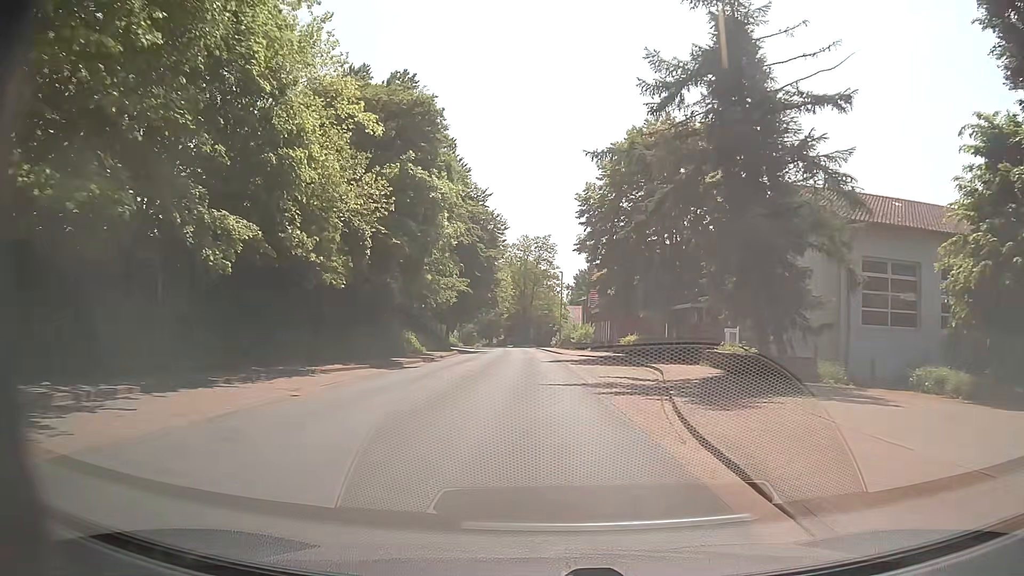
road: tertiary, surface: asphalt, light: Day
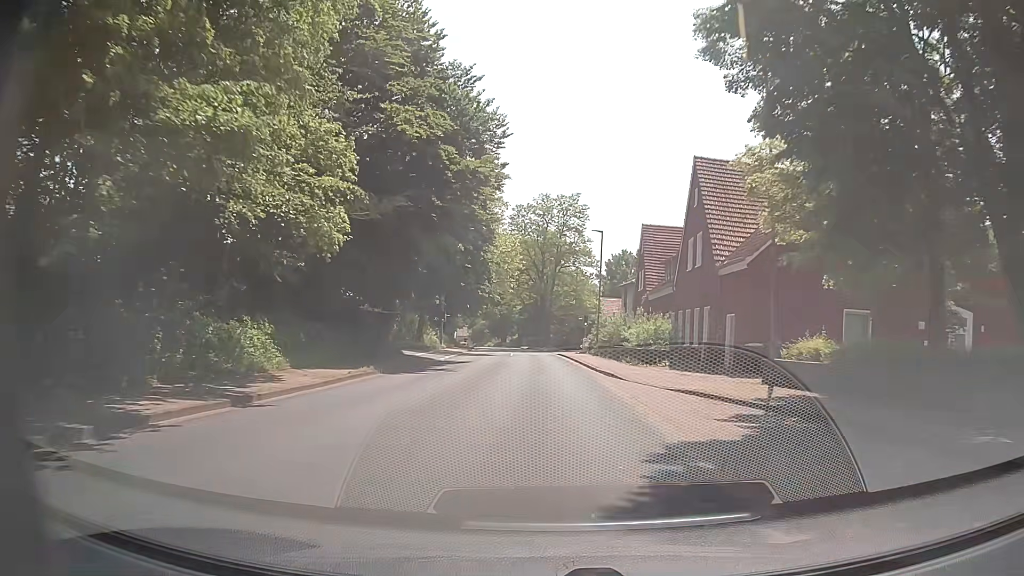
(-0.7, +30.4) m; -2°
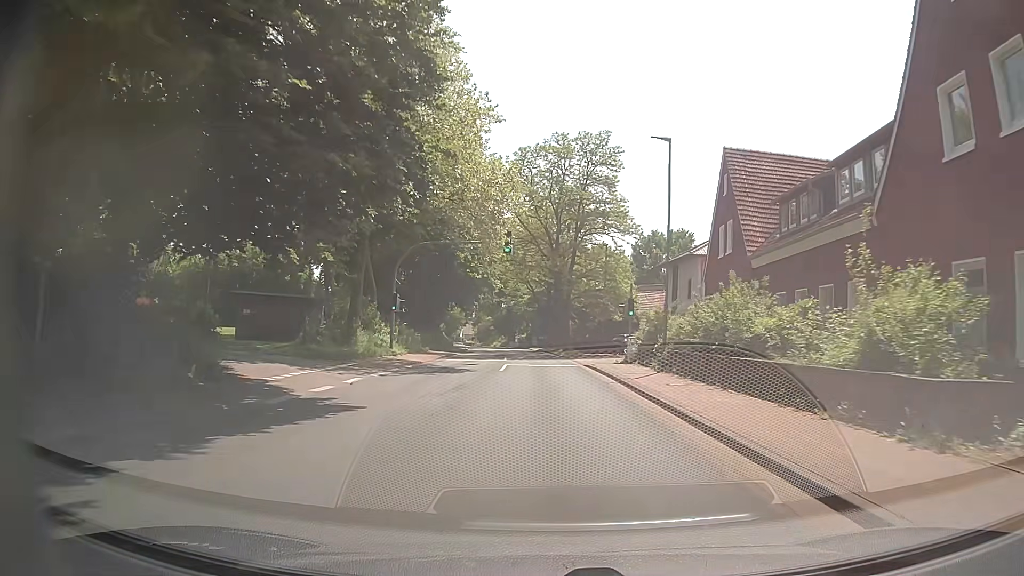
(-0.2, +22.9) m; -1°
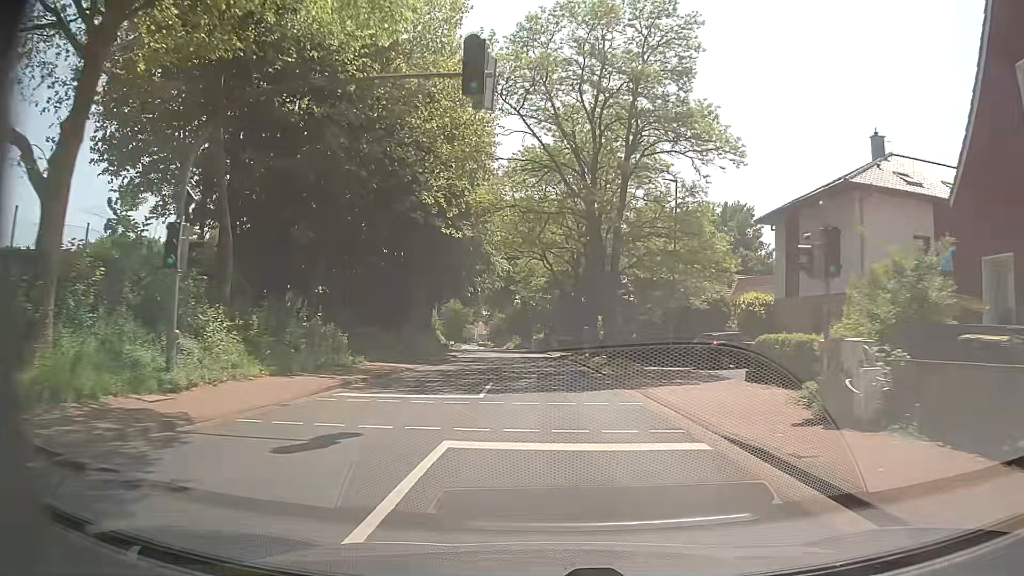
(-0.4, +23.0) m; -2°
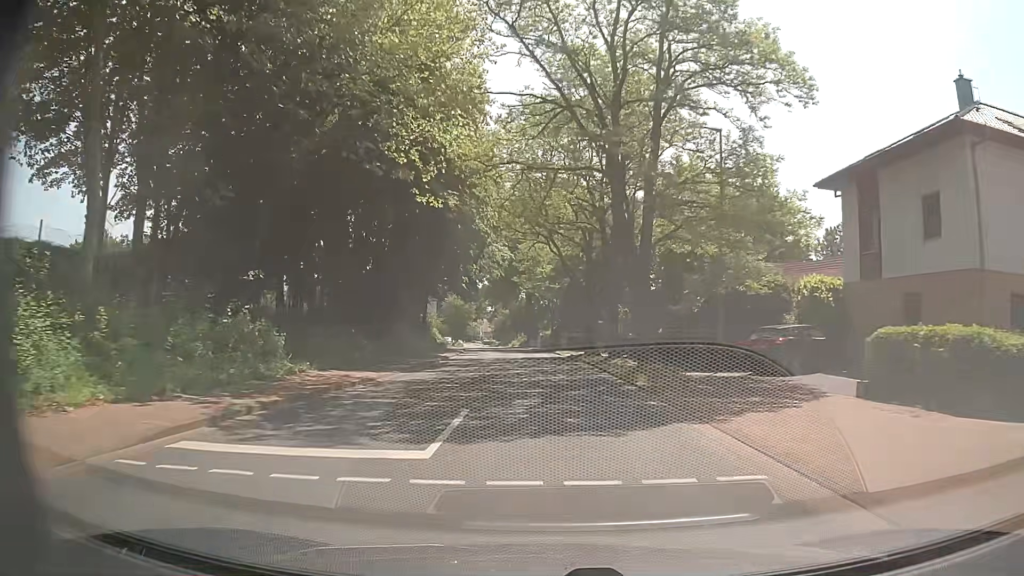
(0.0, +7.7) m; -1°
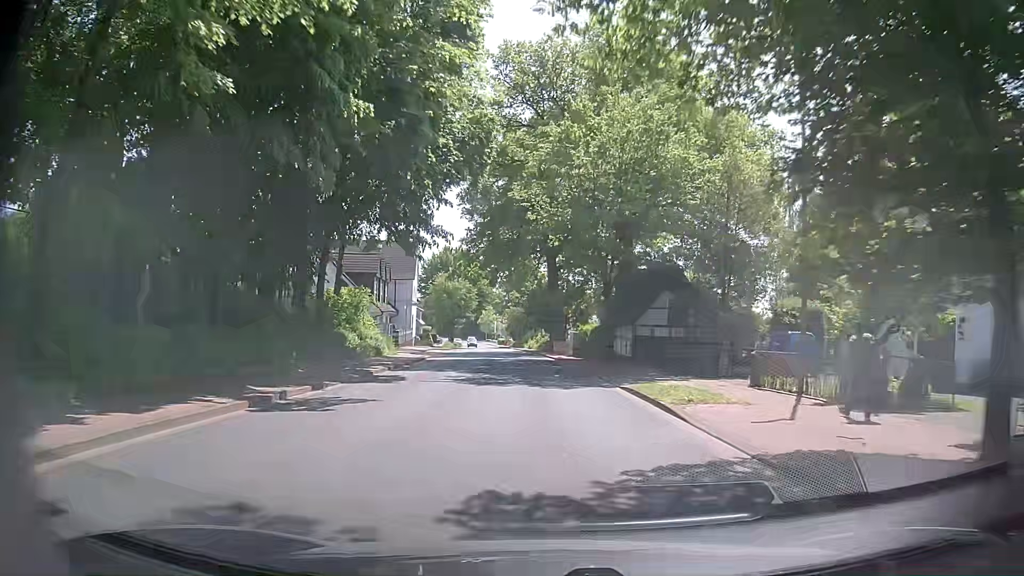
(-0.9, +38.3) m; -4°
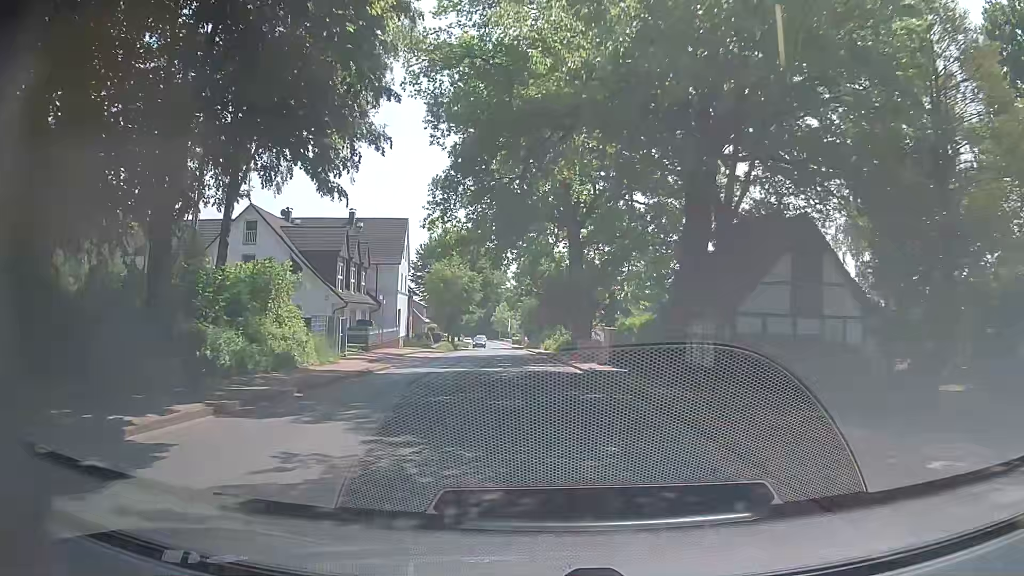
(+0.2, +15.3) m; 0°
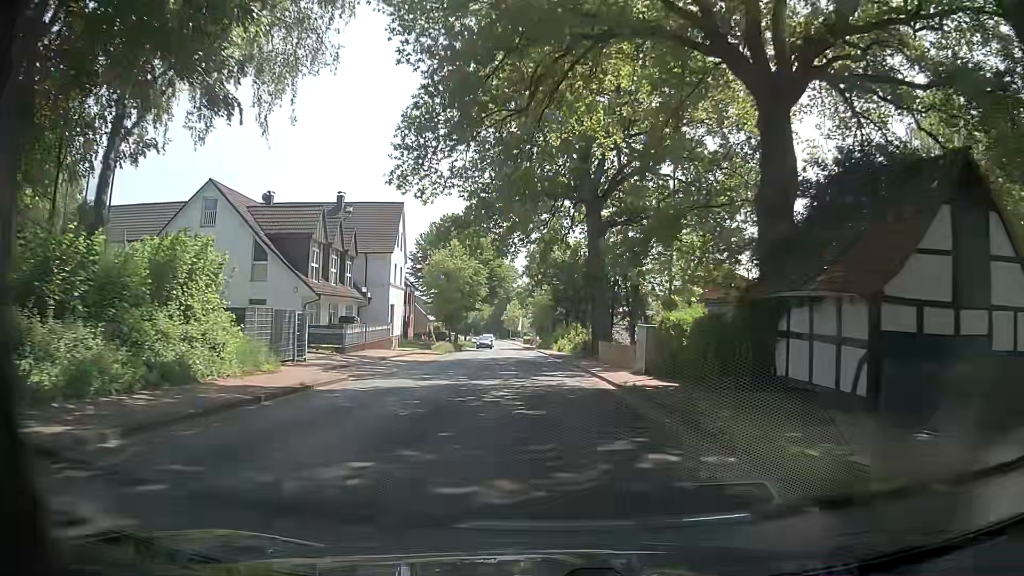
(-0.1, +7.7) m; -1°
(0, +10) (0, +20) (-1, +30) (-2, +40) (-2, +50) (-3, +60) (-3, +70) (-4, +80) (-5, +90) (-5, +100) m
